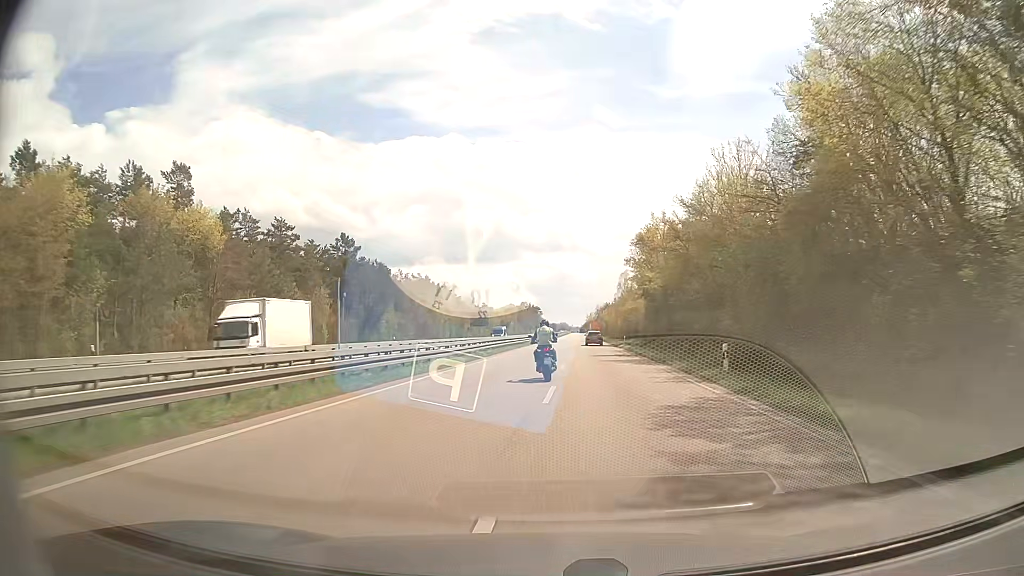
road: primary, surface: asphalt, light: Day
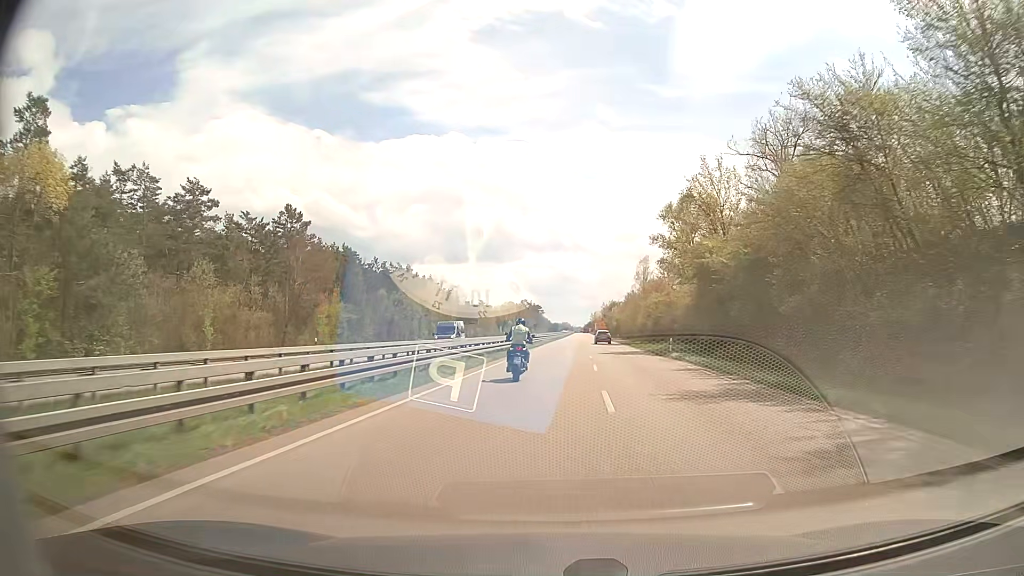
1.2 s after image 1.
(-0.1, +25.7) m; 0°
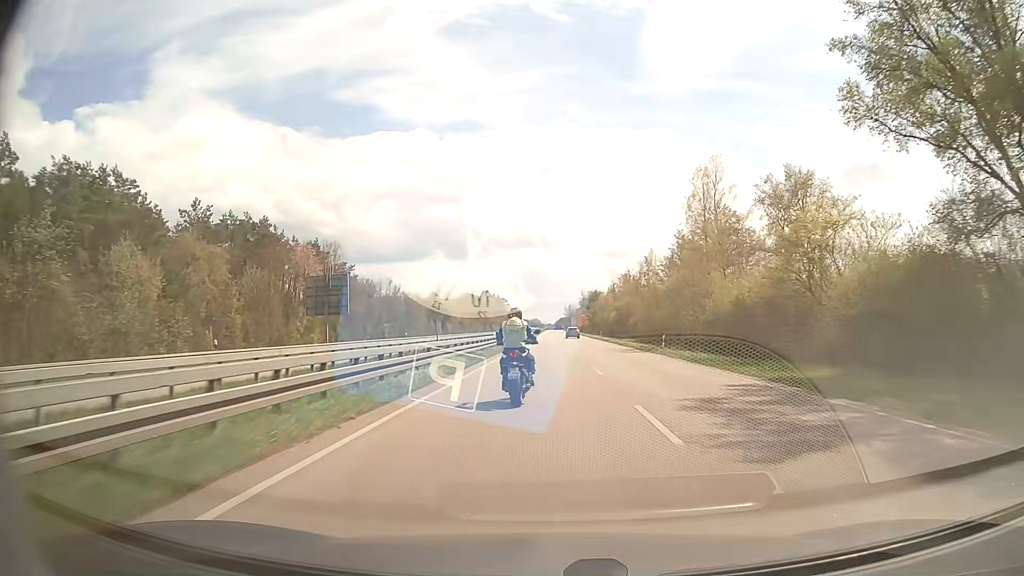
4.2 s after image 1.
(+2.0, +64.1) m; +3°
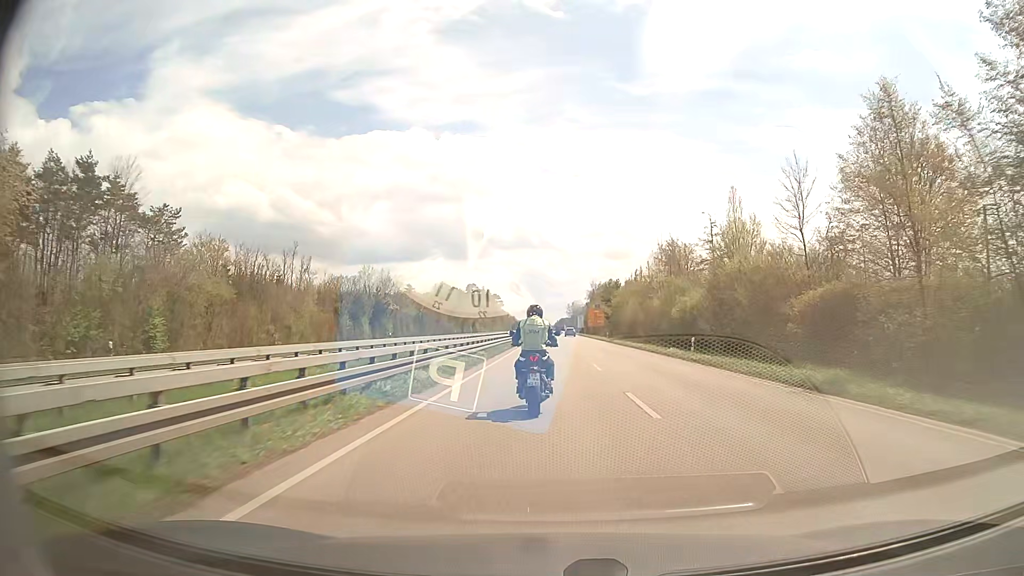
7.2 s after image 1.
(-0.1, +57.4) m; 0°
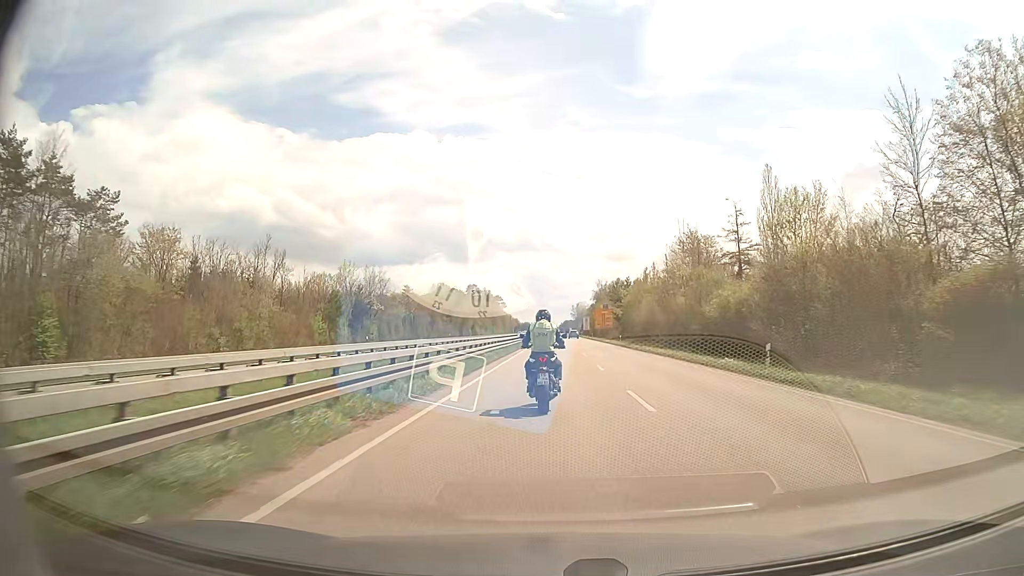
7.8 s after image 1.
(0.0, +10.9) m; -1°
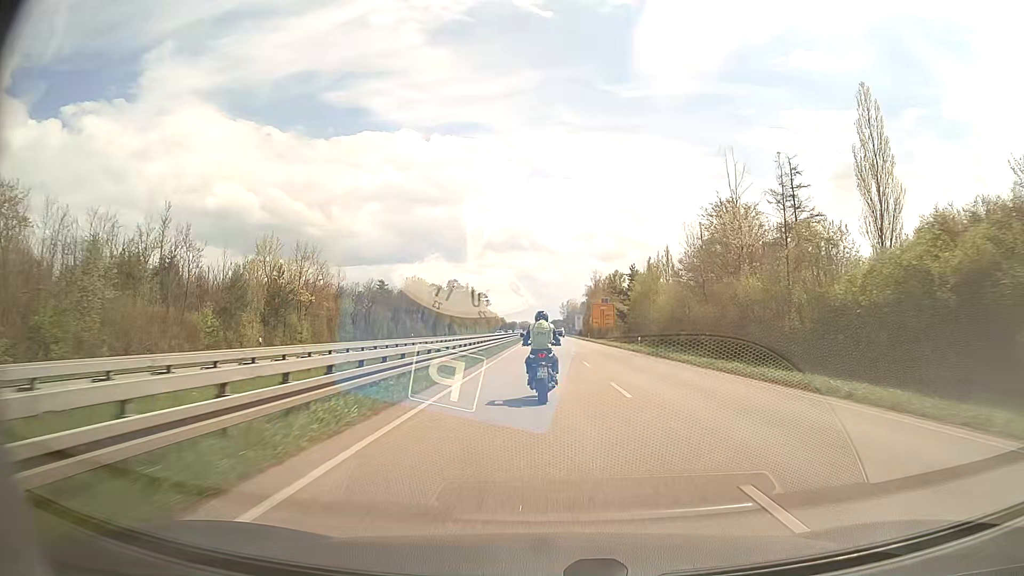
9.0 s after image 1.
(+0.1, +22.1) m; +1°
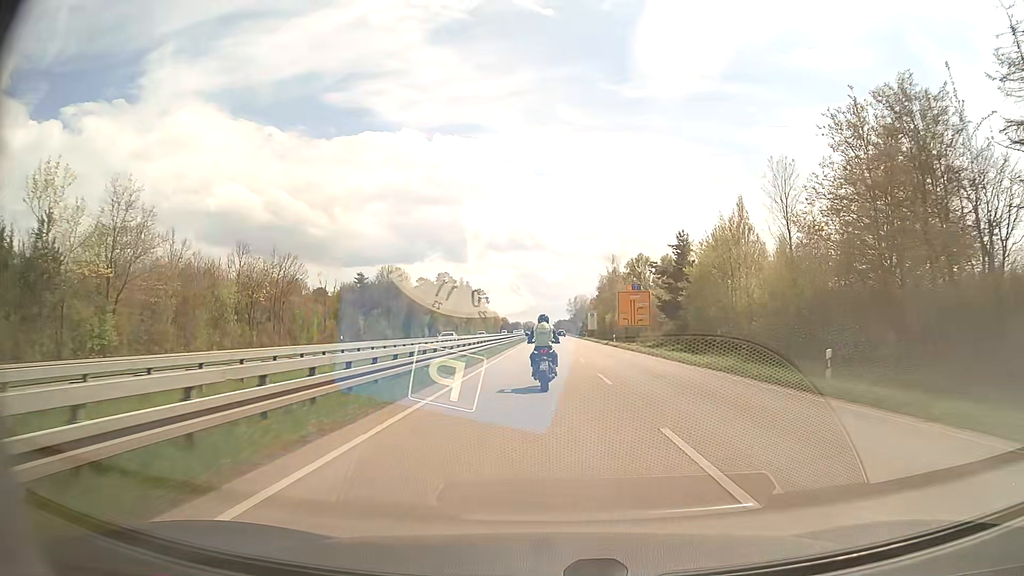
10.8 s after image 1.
(0.0, +32.6) m; 0°
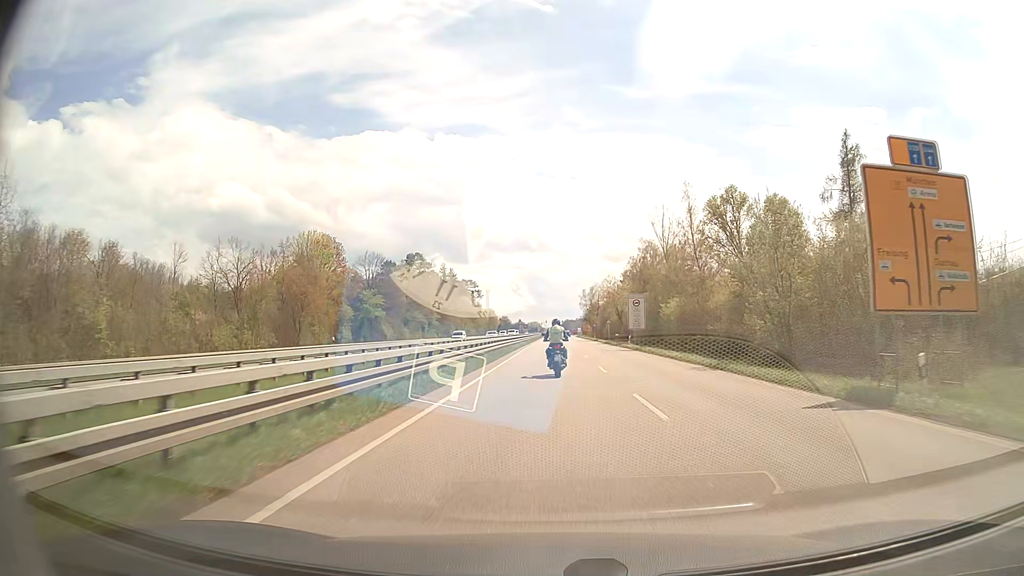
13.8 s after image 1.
(-0.3, +55.5) m; 0°
(0, +10) (0, +20) (0, +30) (0, +40) (0, +50) (0, +60) (0, +70) (0, +80) (0, +90) (0, +100) m
